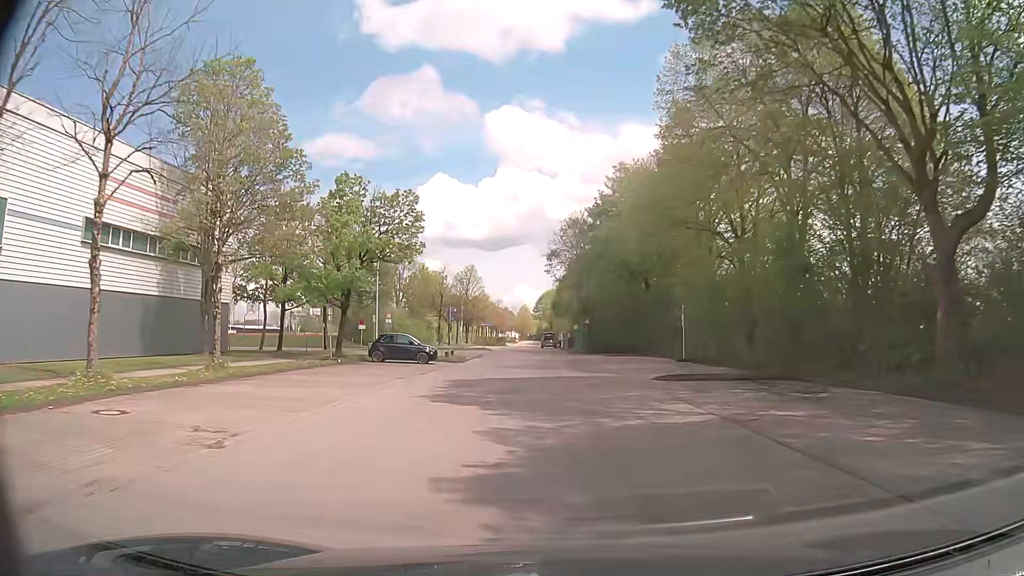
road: residential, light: Day
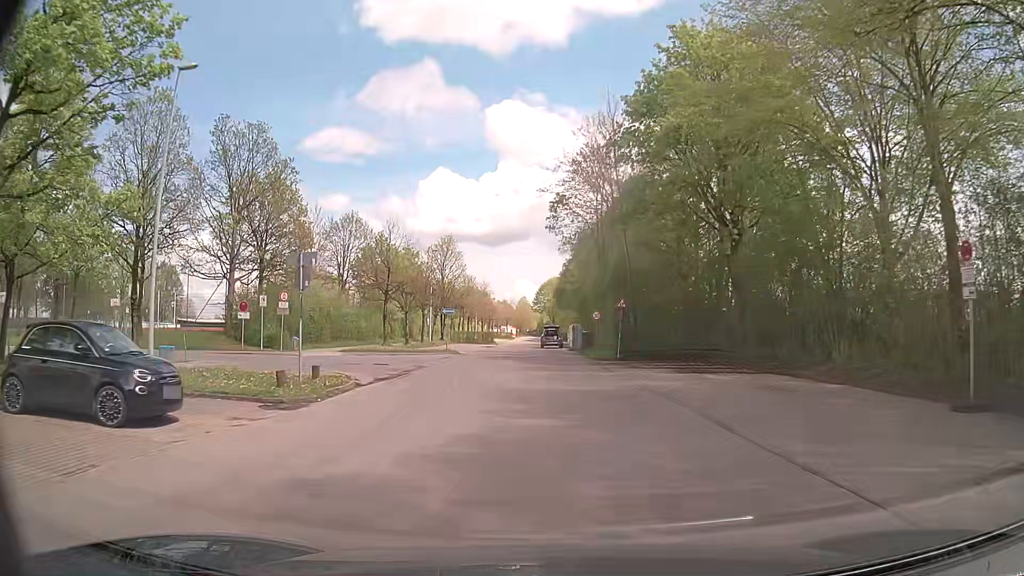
(+0.5, +25.8) m; 0°
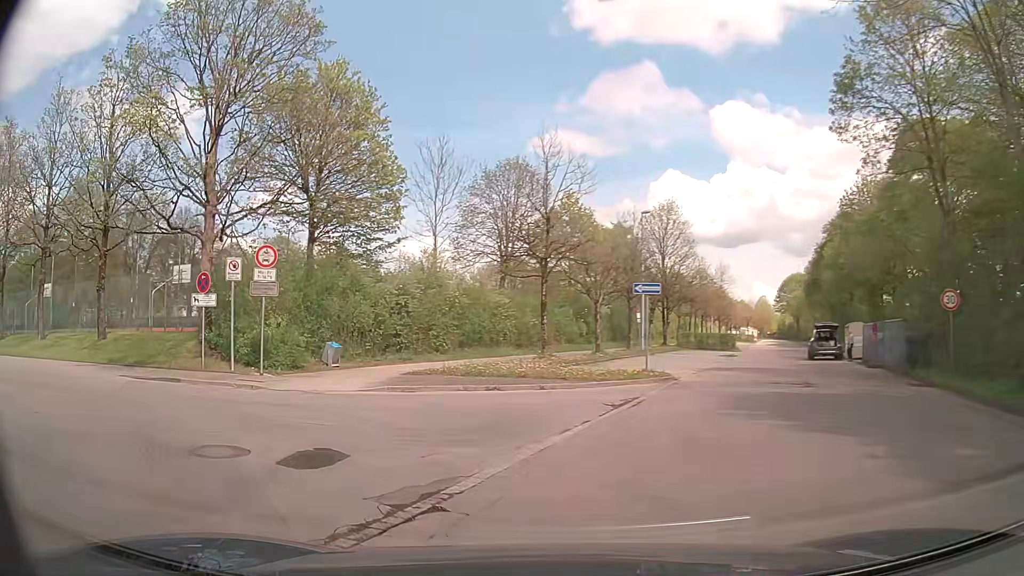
(-1.0, +21.7) m; -19°
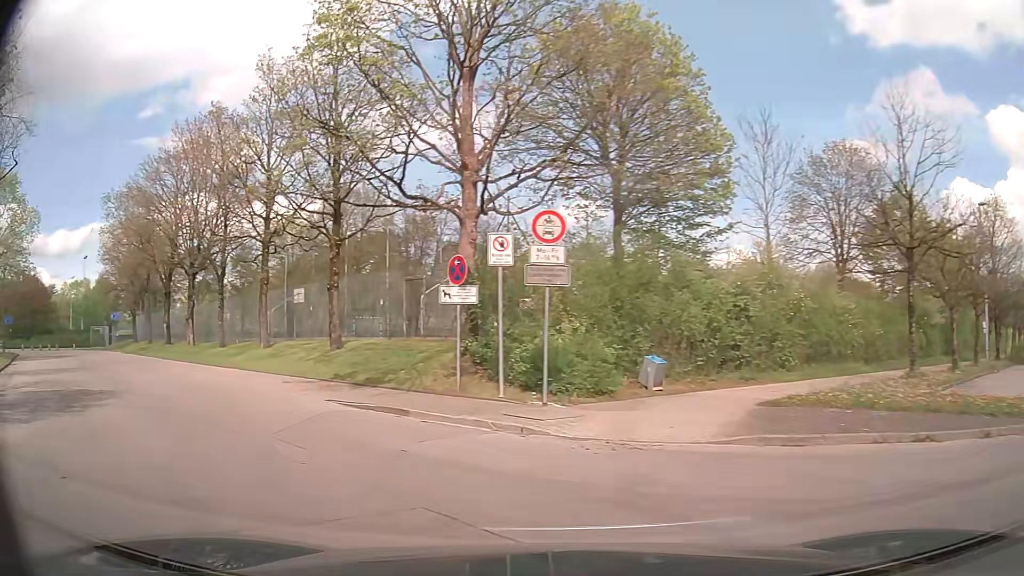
(-1.2, +5.9) m; -25°
